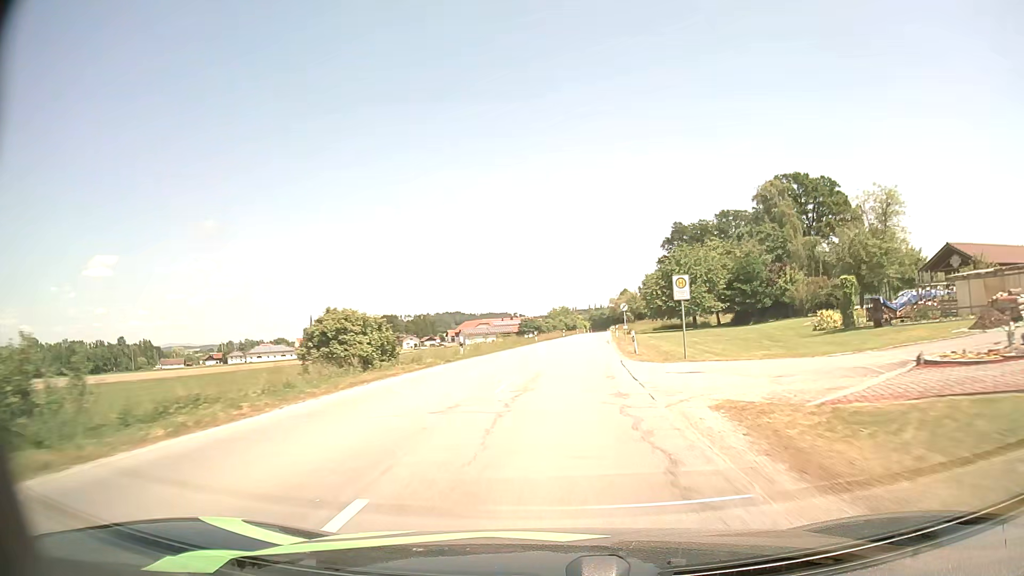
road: secondary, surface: asphalt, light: Day
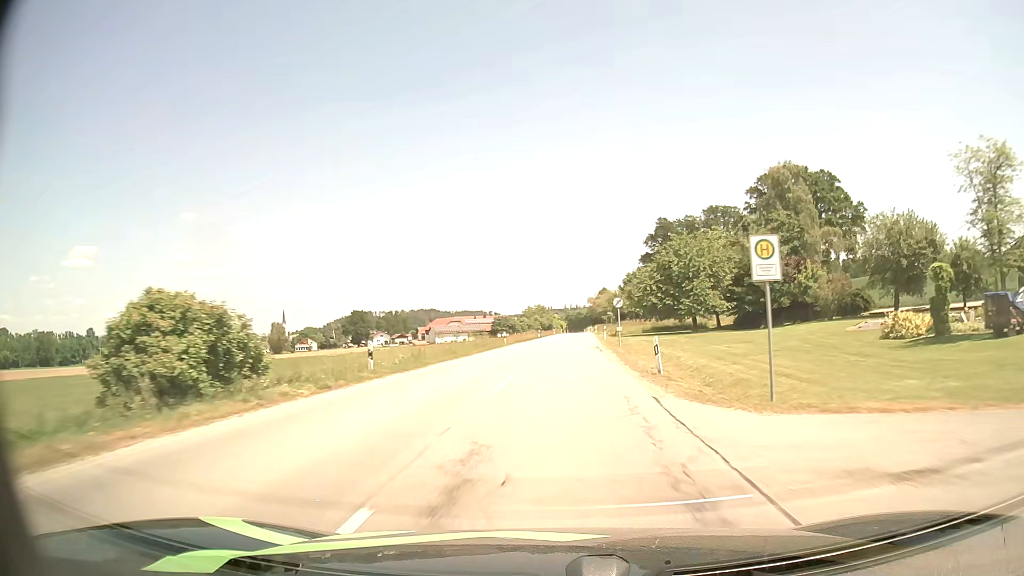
(+0.2, +12.2) m; +2°
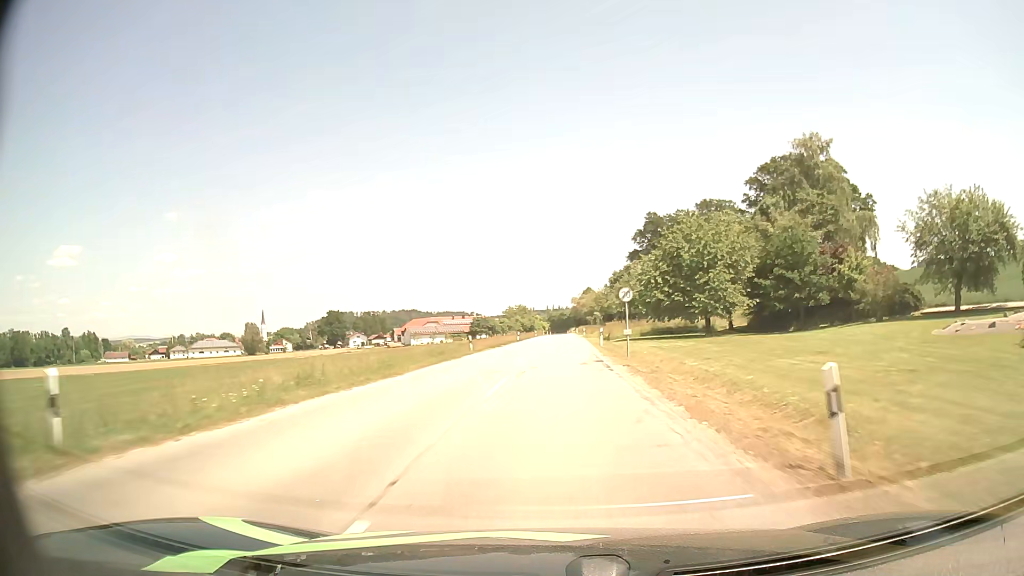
(+0.2, +12.4) m; +2°
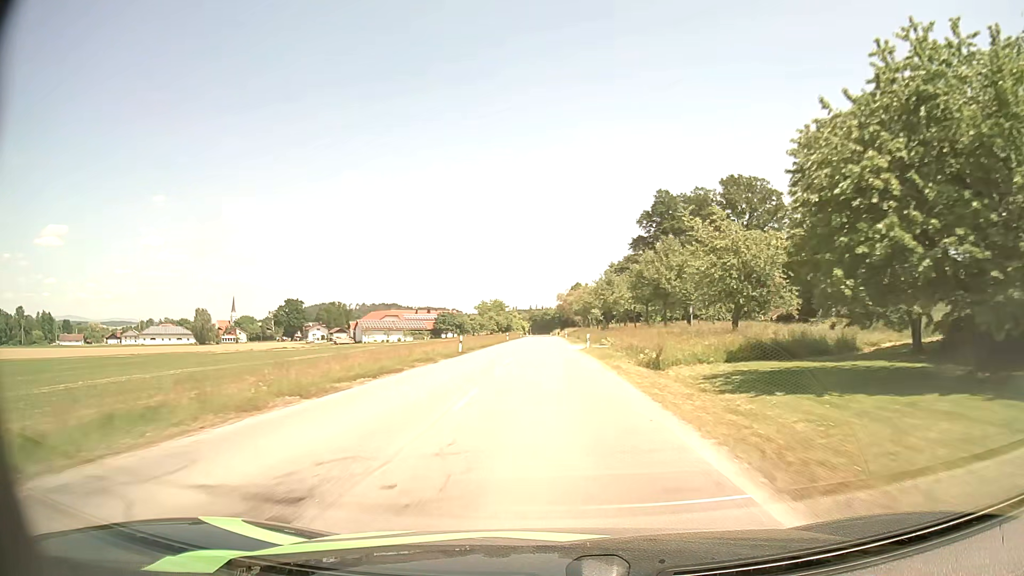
(+0.8, +37.8) m; +2°
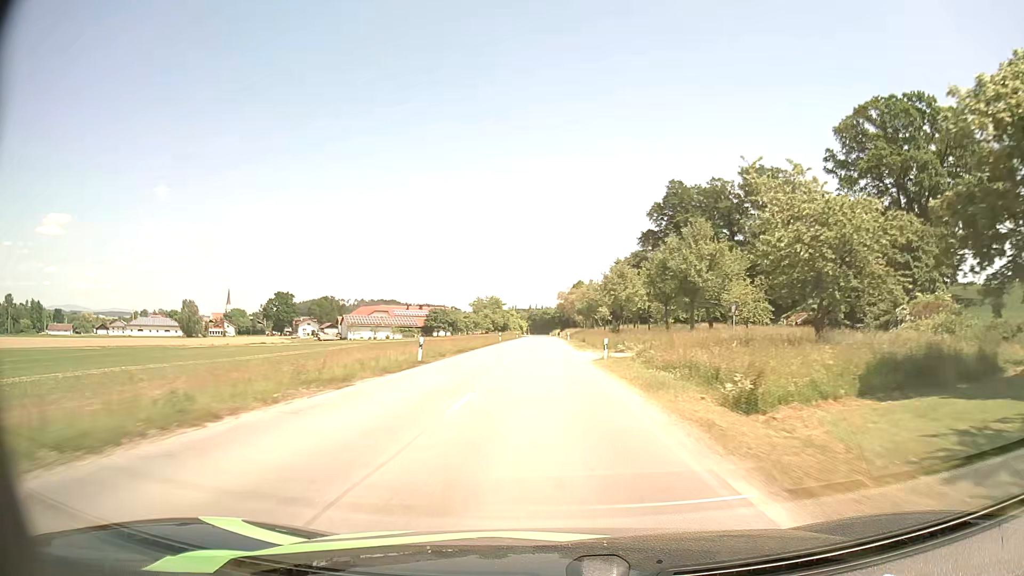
(0.0, +12.7) m; 0°
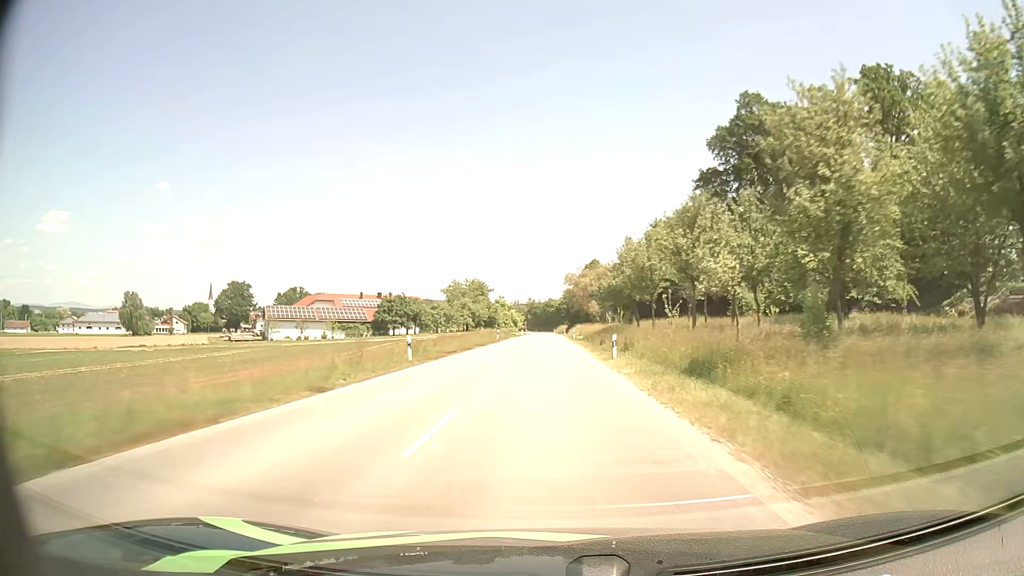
(+0.2, +51.7) m; 0°
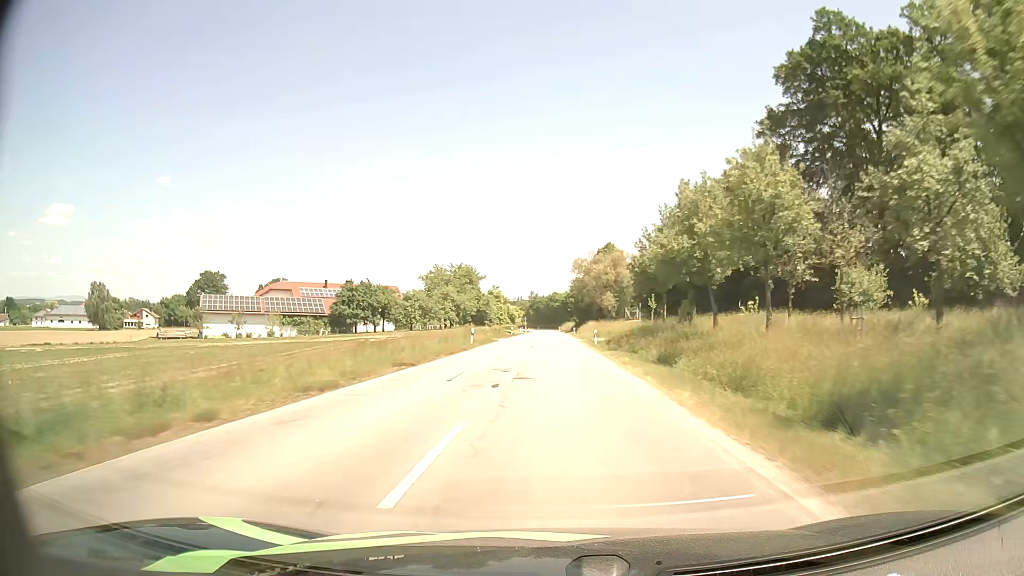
(0.0, +25.9) m; 0°
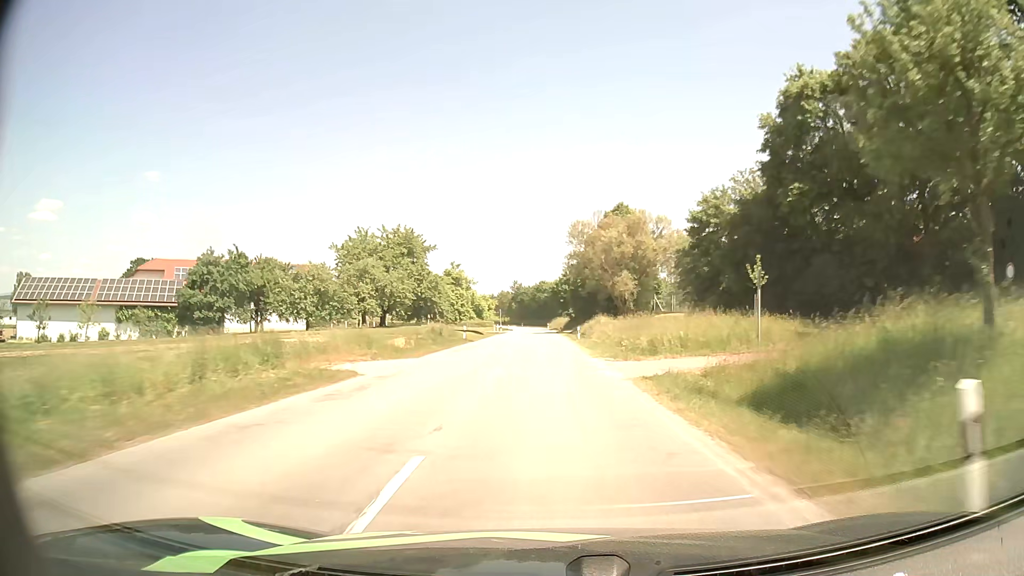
(+0.4, +38.2) m; +1°
(0, +10) (0, +20) (0, +30) (0, +40) (0, +50) (0, +60) (0, +70) (-1, +80) (-1, +90) (-1, +100) m
